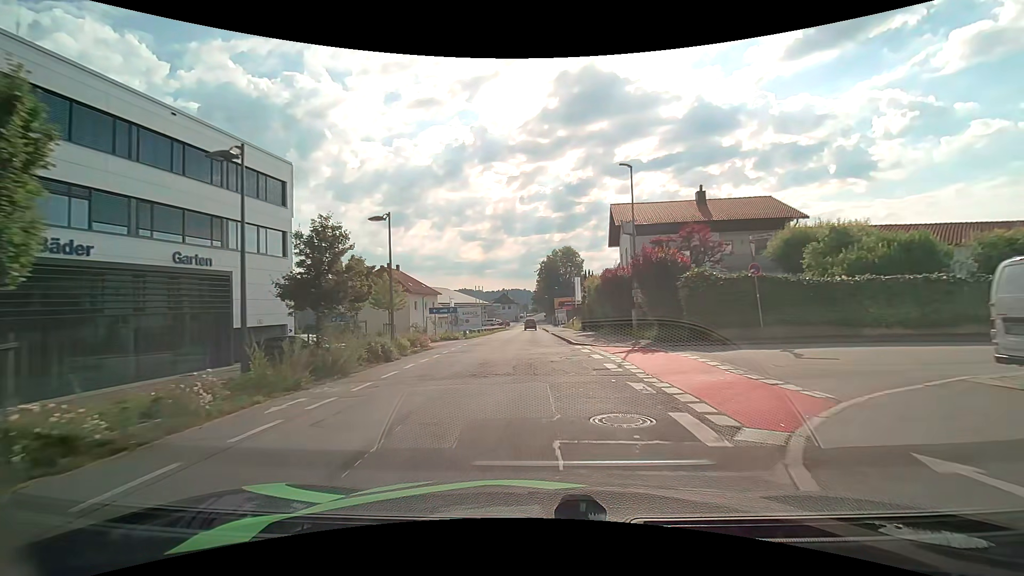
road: residential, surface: asphalt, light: Day
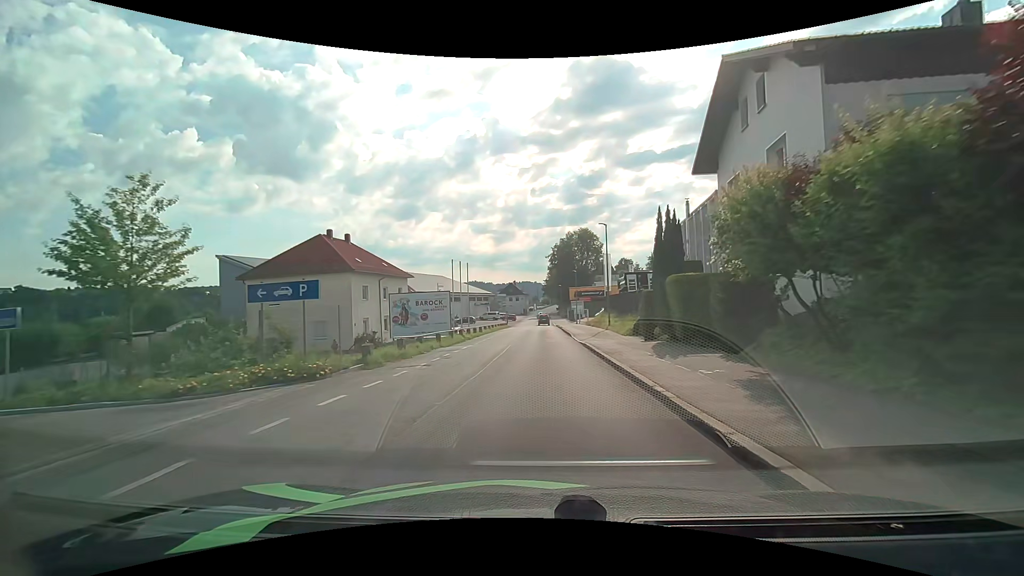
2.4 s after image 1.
(-0.3, +24.2) m; -1°
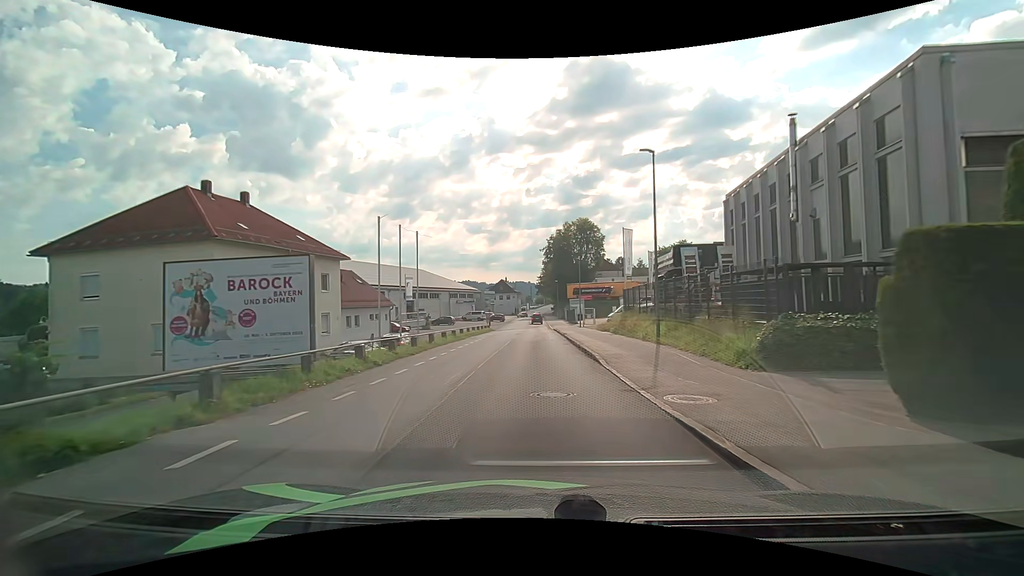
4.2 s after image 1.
(-0.1, +17.6) m; 0°
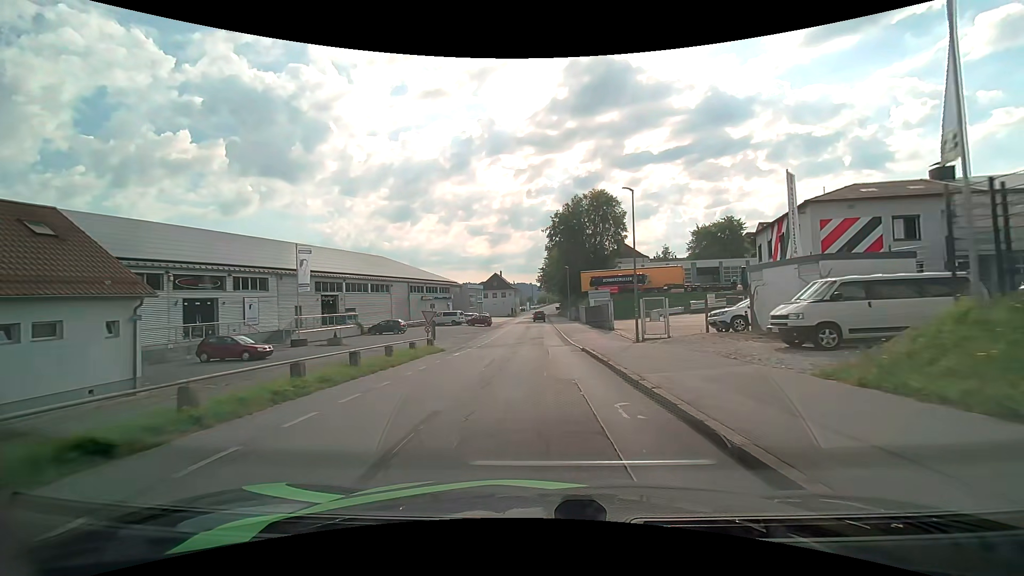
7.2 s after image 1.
(+0.1, +32.3) m; 0°
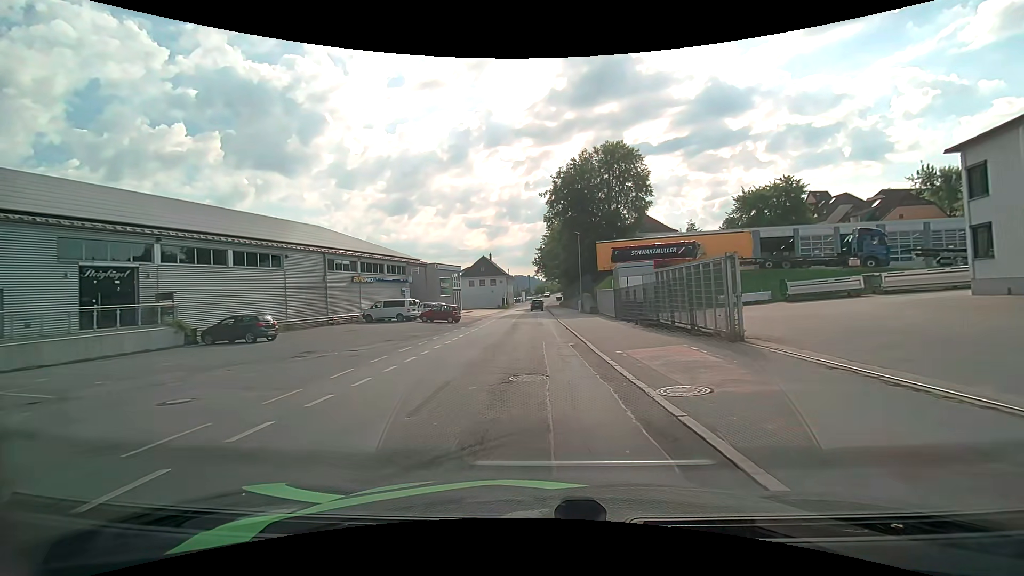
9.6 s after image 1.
(+0.2, +25.0) m; 0°
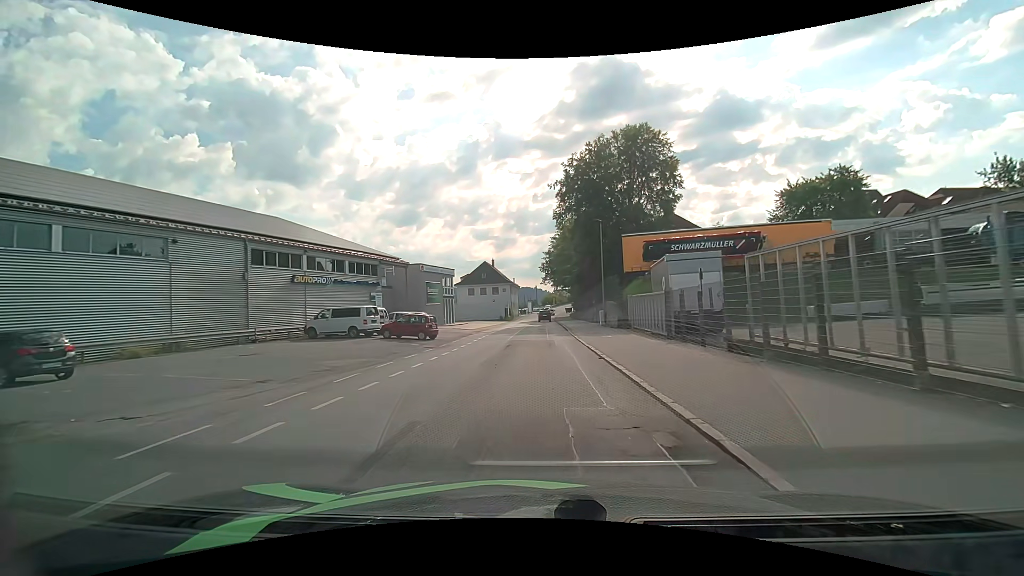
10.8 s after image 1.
(0.0, +12.3) m; 0°
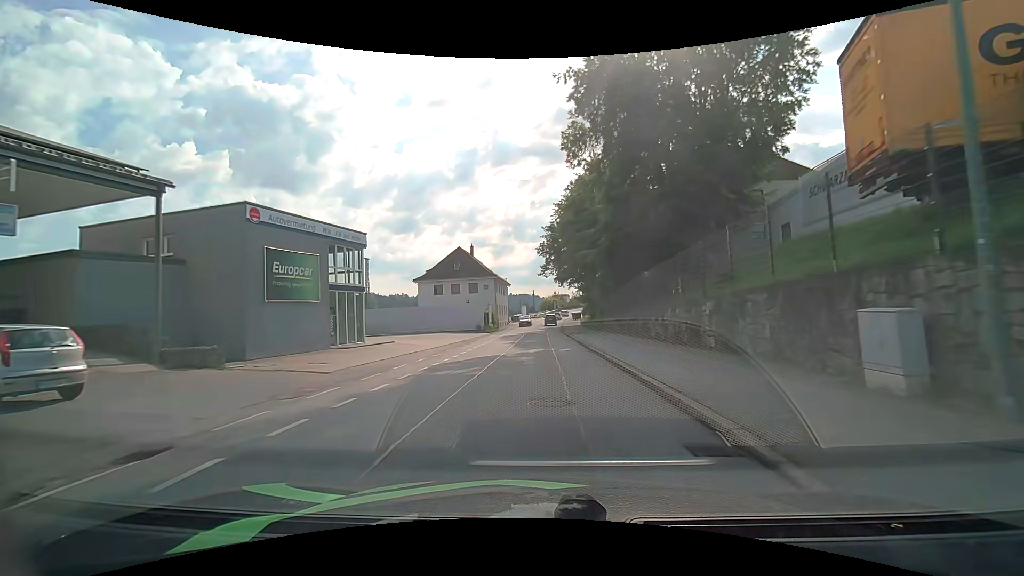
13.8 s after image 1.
(-0.2, +32.1) m; 0°
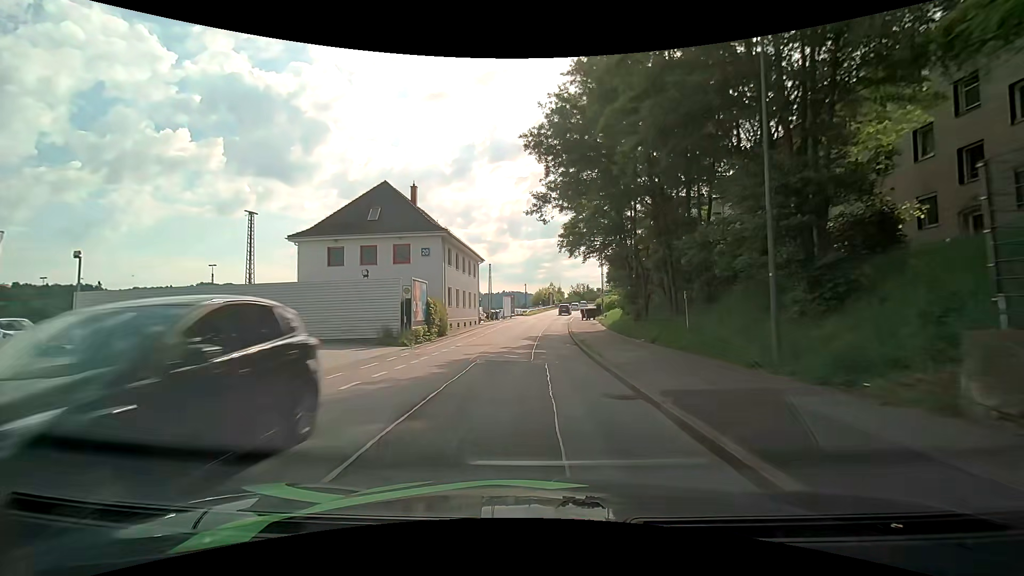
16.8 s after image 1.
(+0.3, +34.3) m; +1°
(0, +10) (0, +20) (0, +30) (0, +40) (+1, +50) (+1, +60) (+2, +70) (+3, +80) (+5, +90) (+6, +100) m
